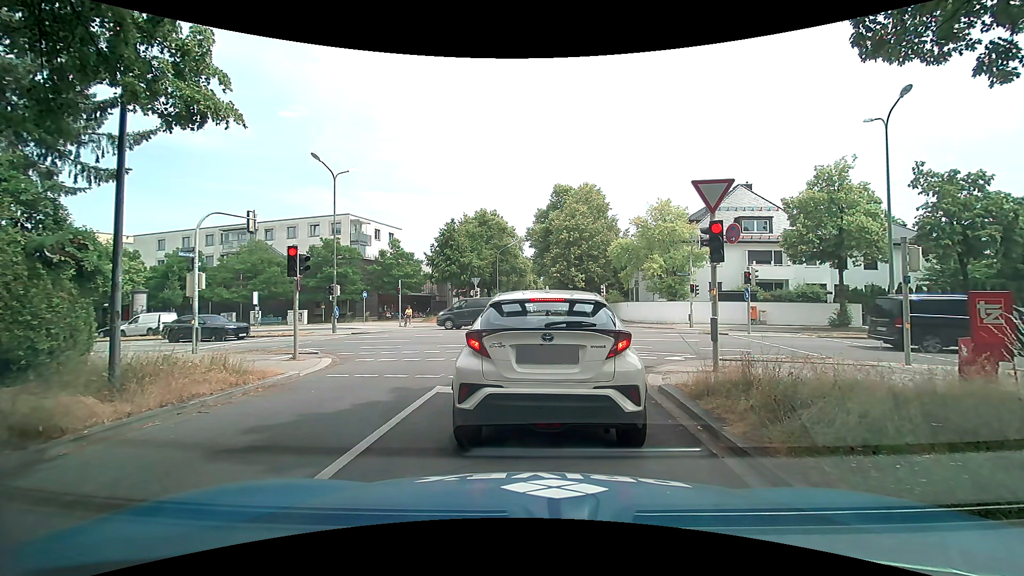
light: Day
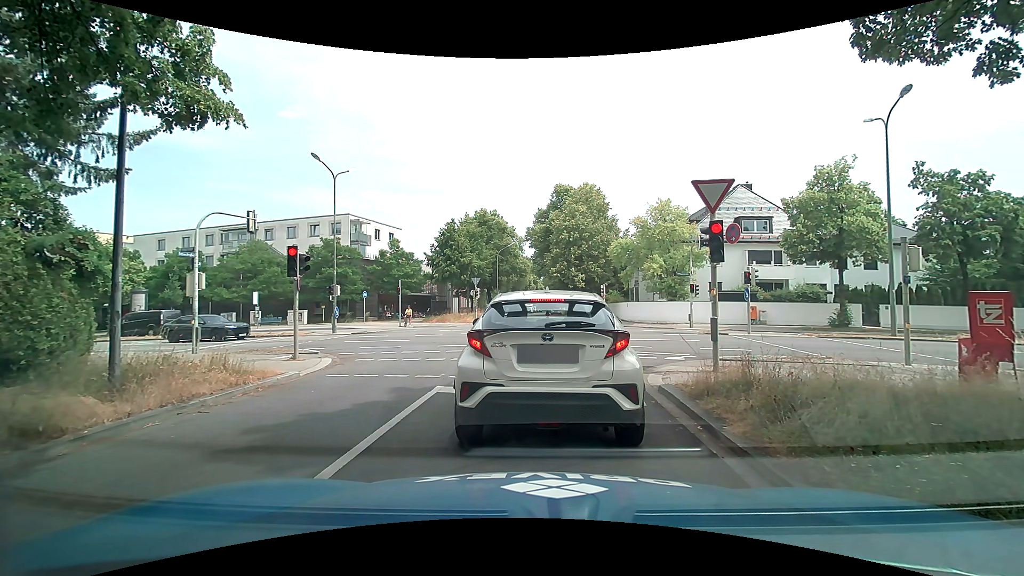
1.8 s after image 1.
(0.0, 0.0) m; 0°
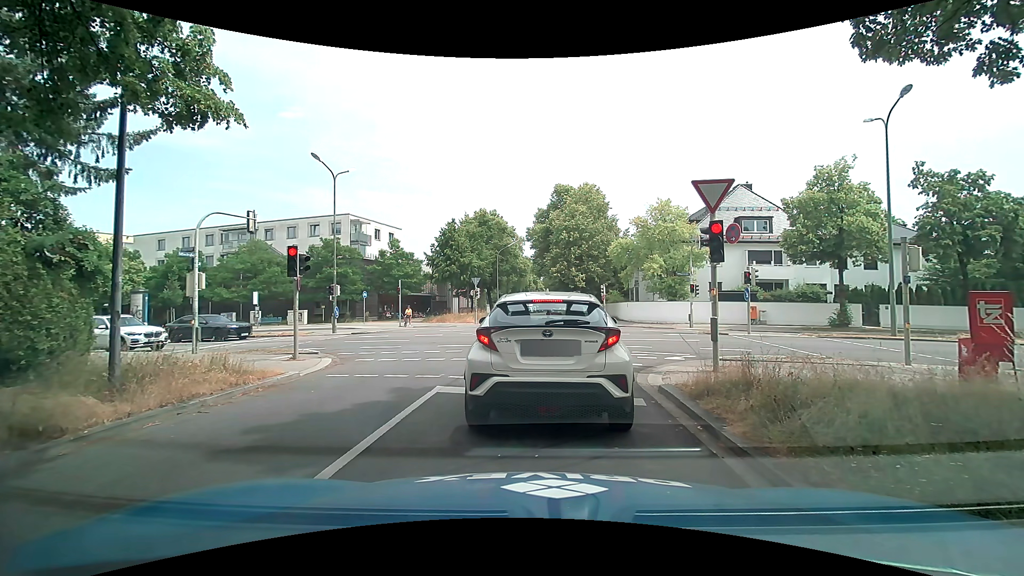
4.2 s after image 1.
(0.0, 0.0) m; 0°
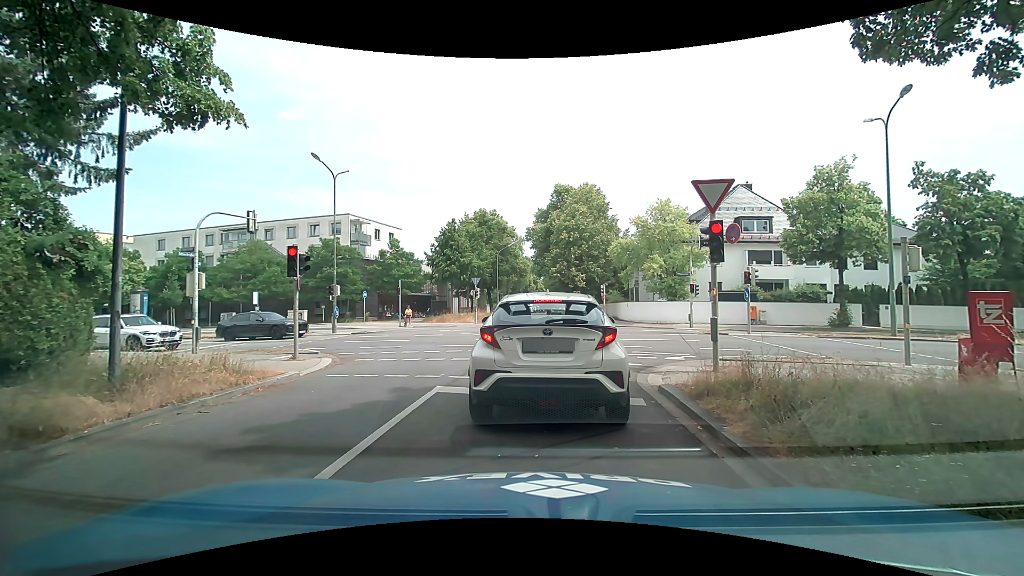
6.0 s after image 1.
(0.0, 0.0) m; 0°
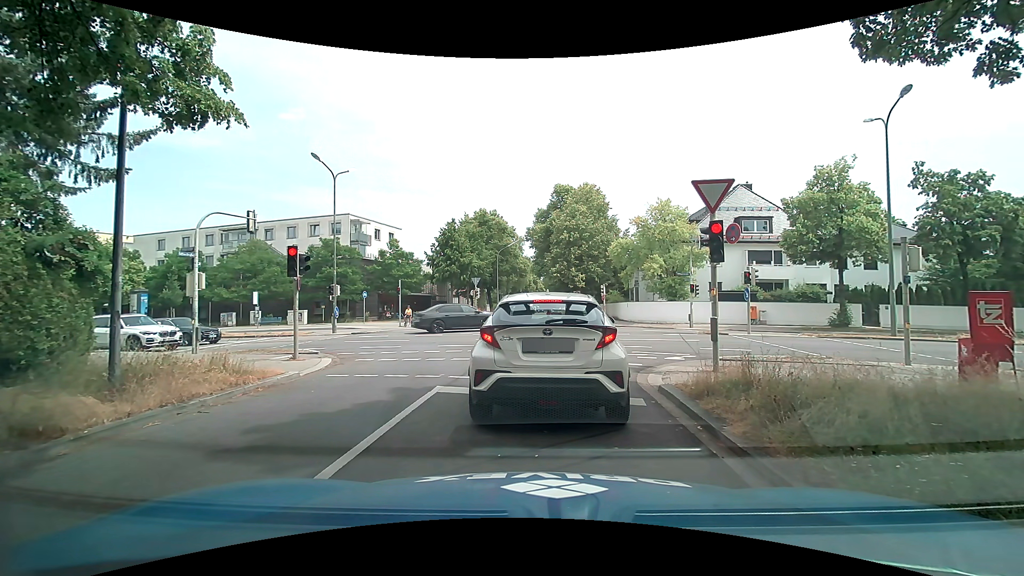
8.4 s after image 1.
(0.0, 0.0) m; 0°
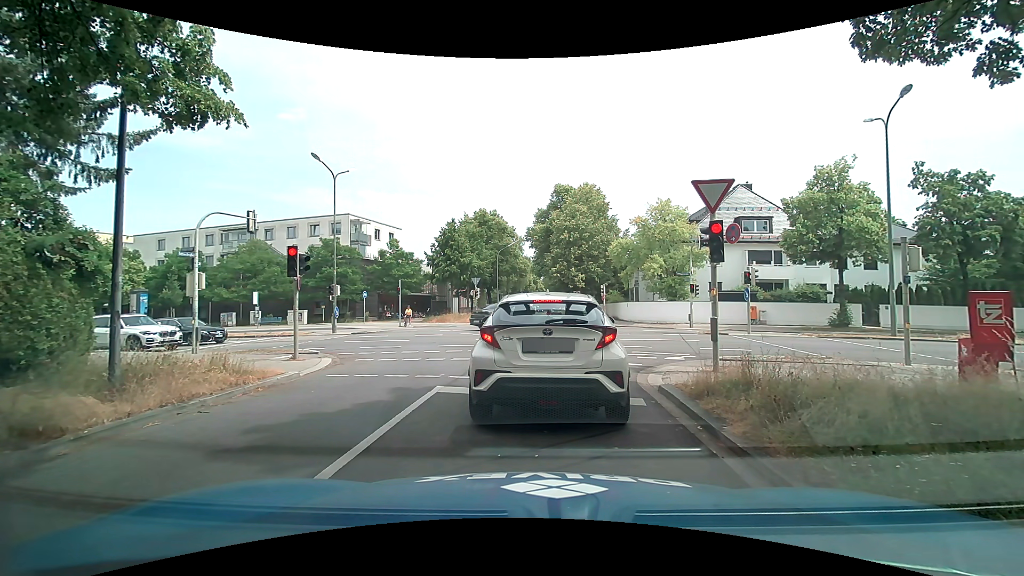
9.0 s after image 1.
(0.0, 0.0) m; 0°
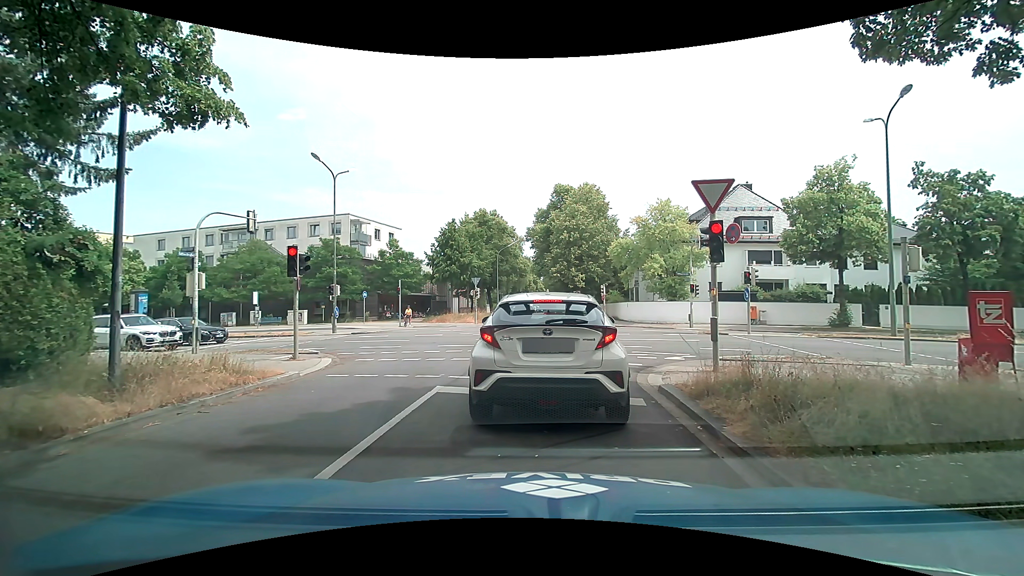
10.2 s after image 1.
(0.0, 0.0) m; 0°
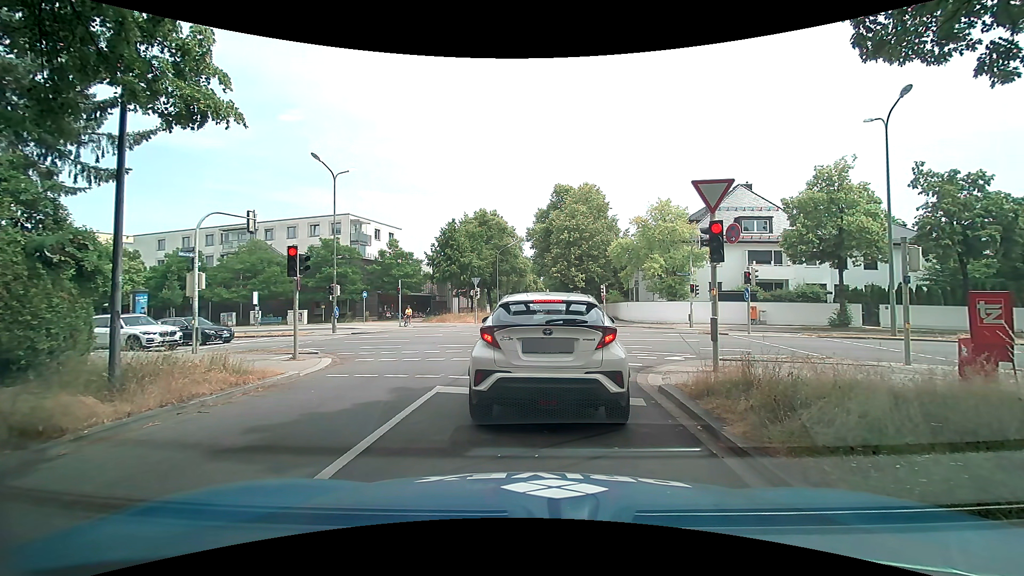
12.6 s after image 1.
(0.0, 0.0) m; 0°
